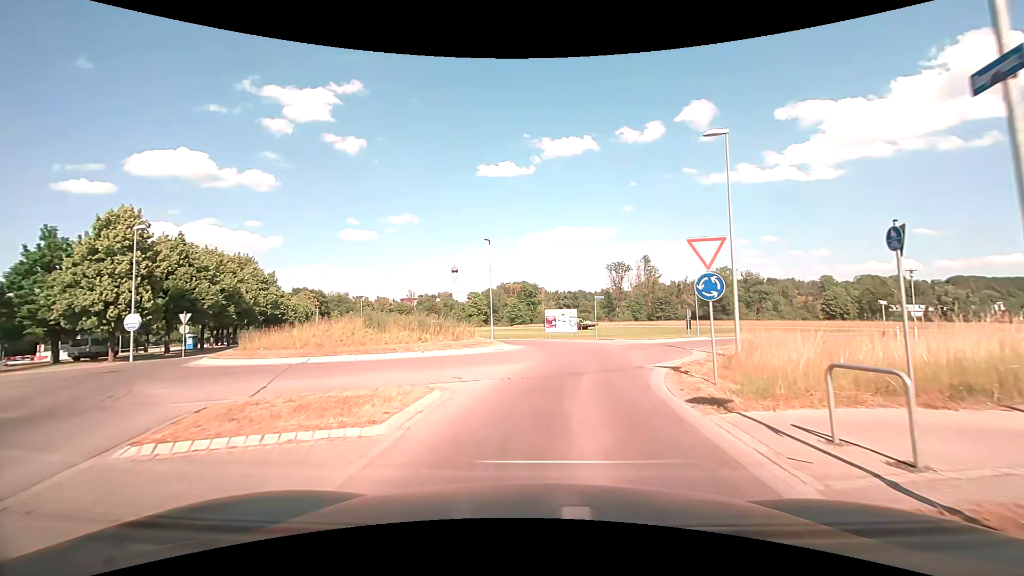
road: tertiary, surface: asphalt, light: Day
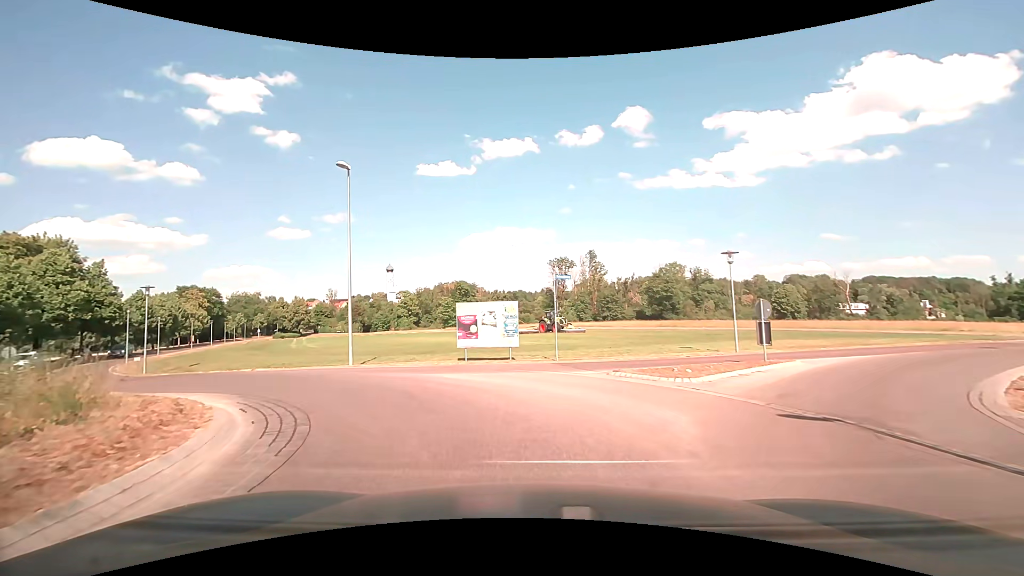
(+1.2, +19.4) m; +7°
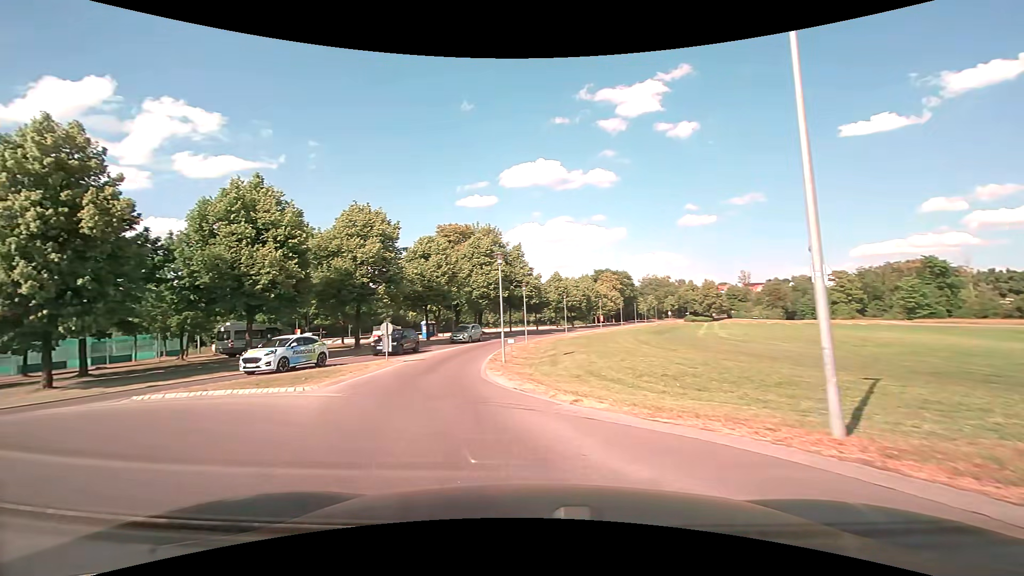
(-4.0, +13.1) m; -44°
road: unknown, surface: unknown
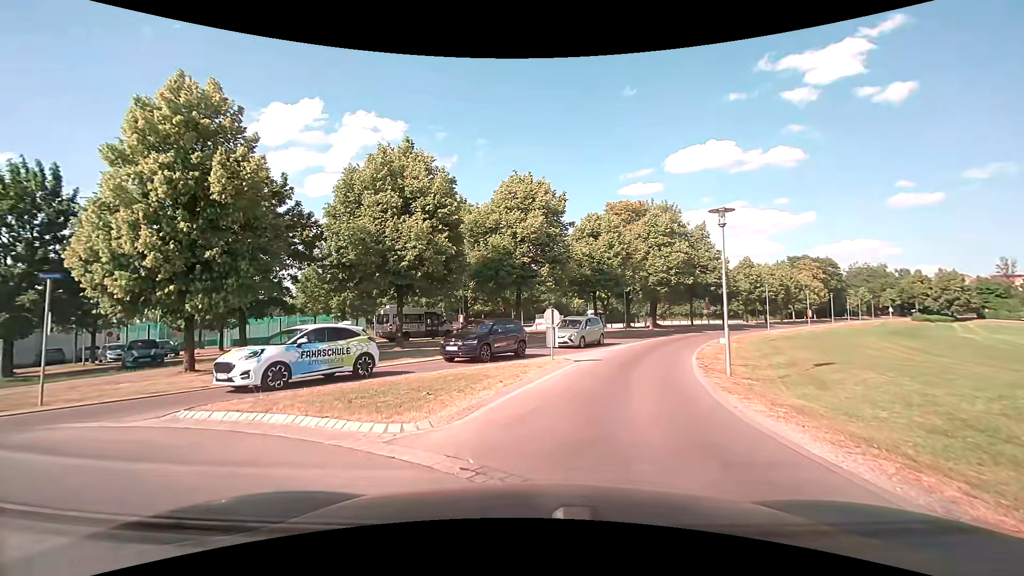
(-1.6, +6.7) m; -19°
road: tertiary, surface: asphalt
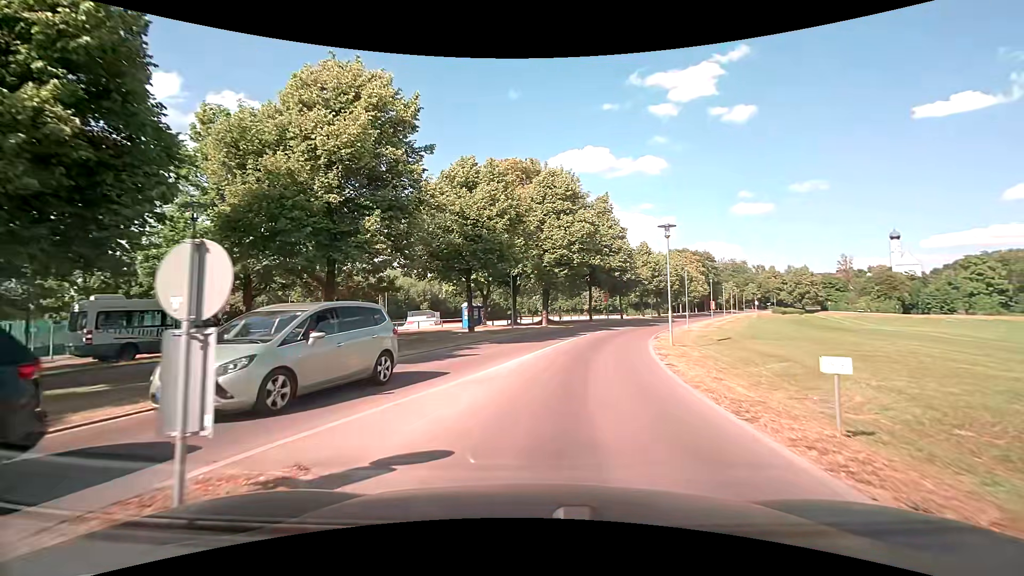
(+1.7, +14.8) m; +13°
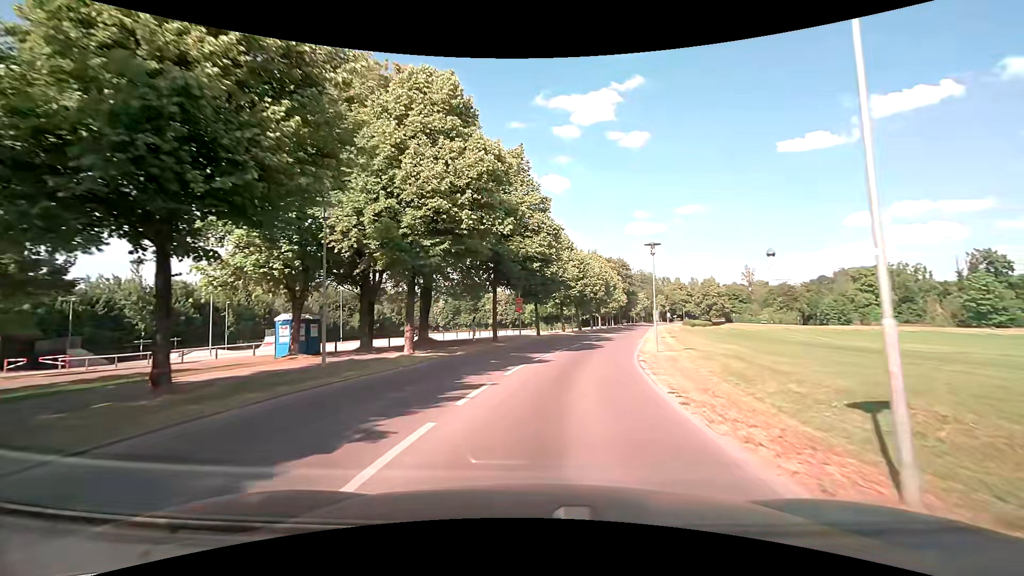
(+1.6, +17.7) m; +11°
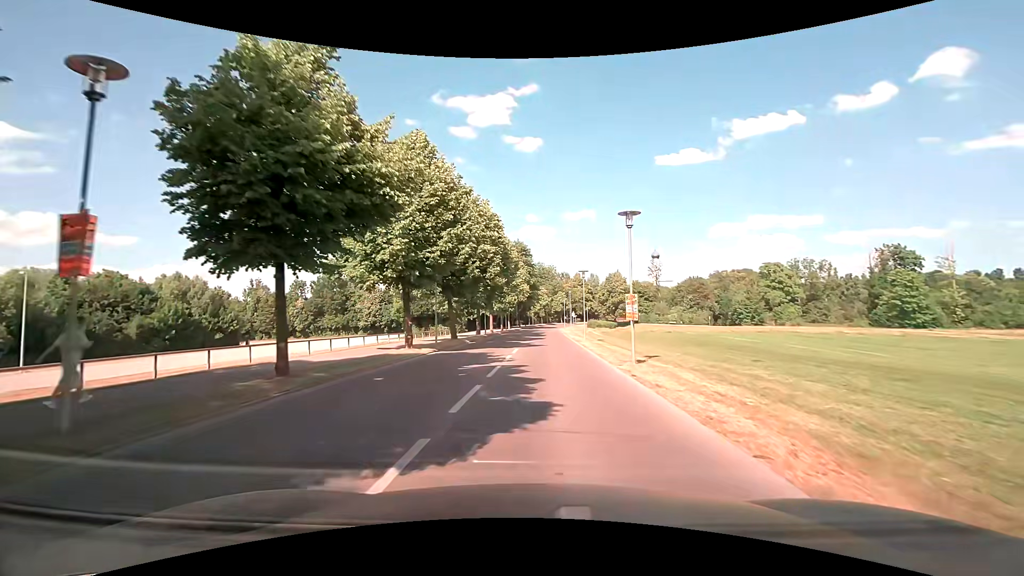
(+3.3, +28.0) m; +13°
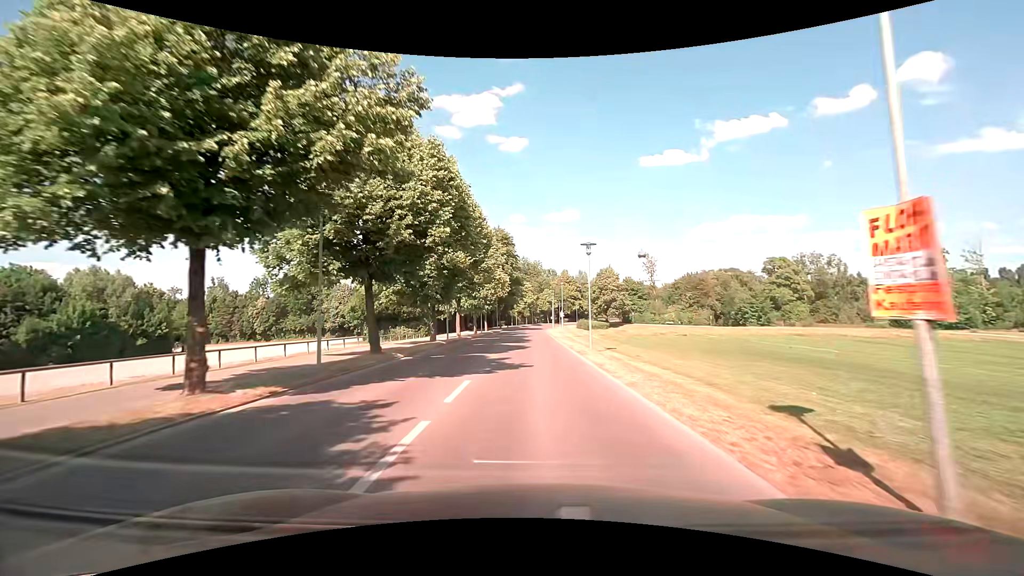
(+0.2, +13.0) m; +2°
(0, +10) (0, +20) (0, +30) (0, +40) (0, +50) (0, +60) (-1, +70) (0, +80) (0, +90) (+1, +100) m
